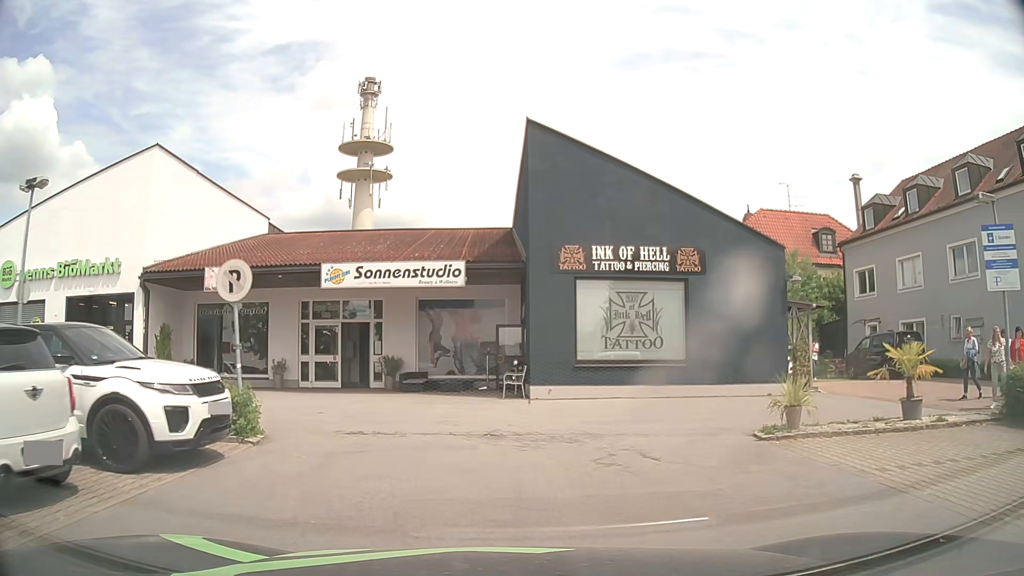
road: residential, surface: asphalt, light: Day
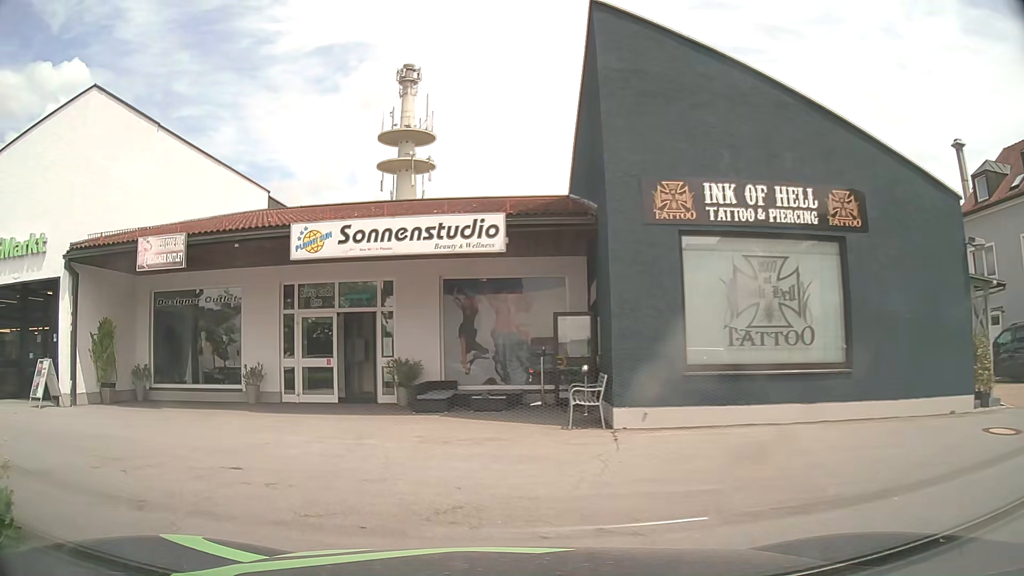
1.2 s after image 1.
(0.0, +6.4) m; -4°
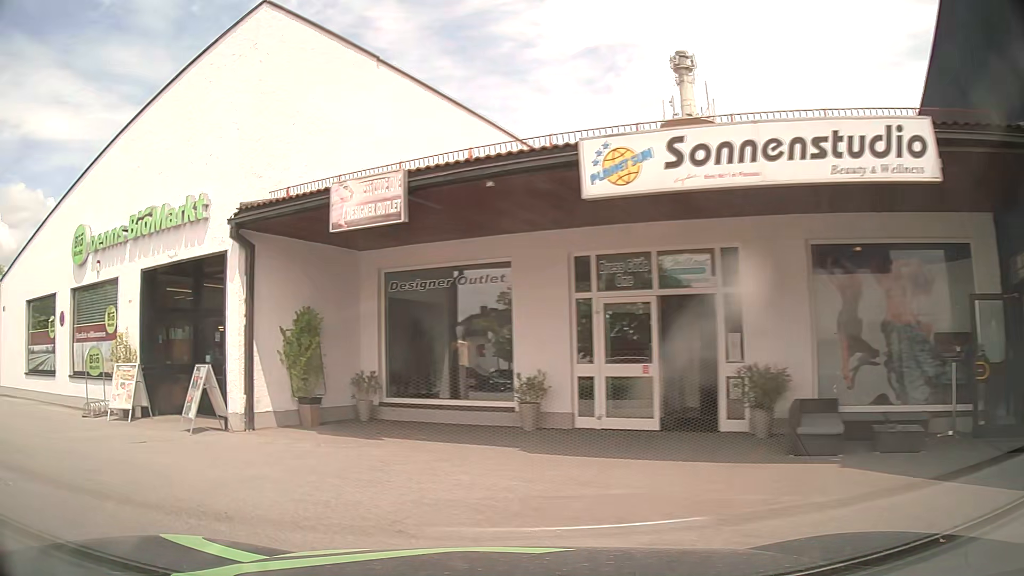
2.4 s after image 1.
(-1.0, +5.3) m; -25°
